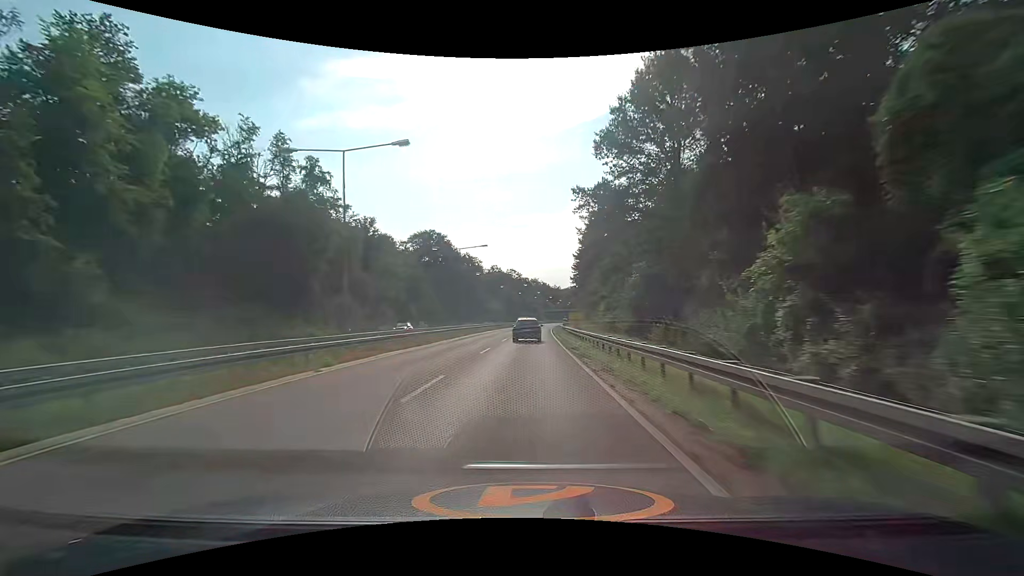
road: trunk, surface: asphalt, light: Day
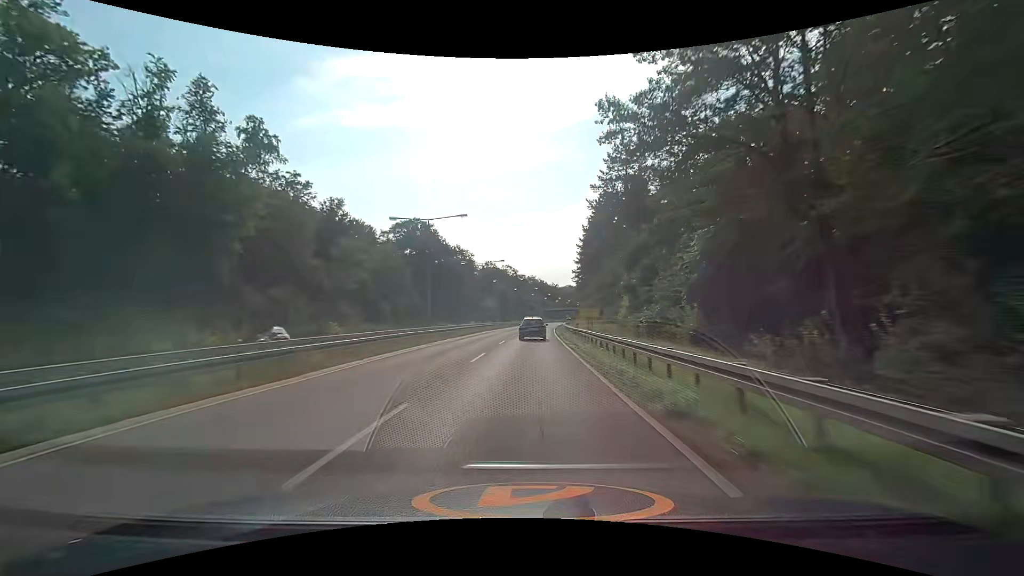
(+0.1, +15.9) m; +1°
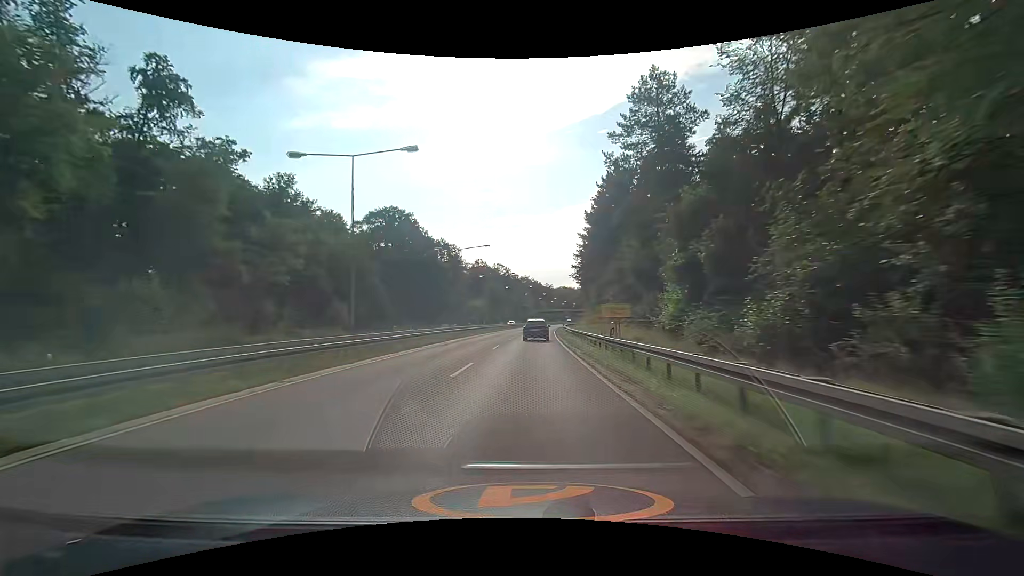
(0.0, +15.9) m; 0°
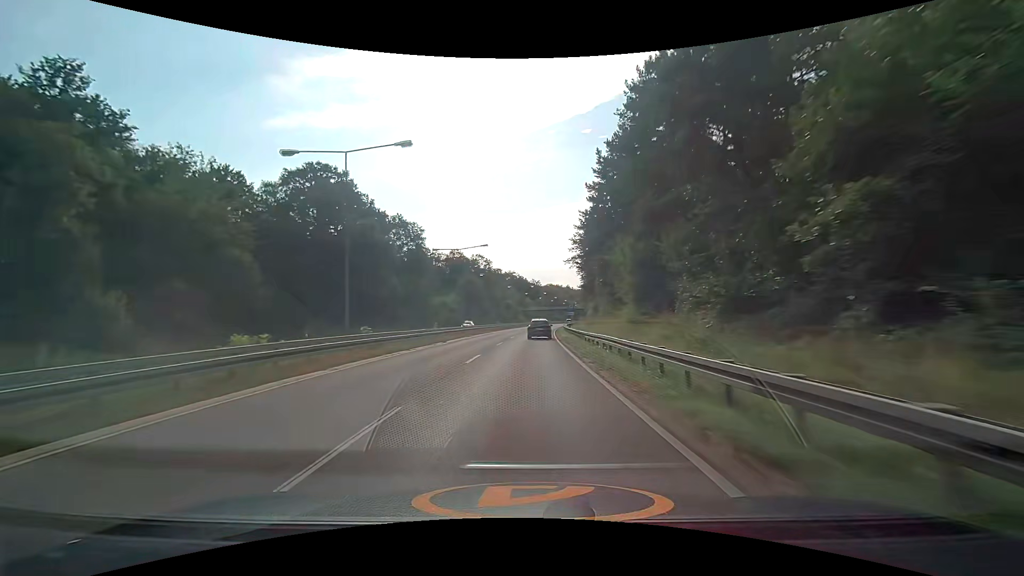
(+0.6, +31.8) m; +2°
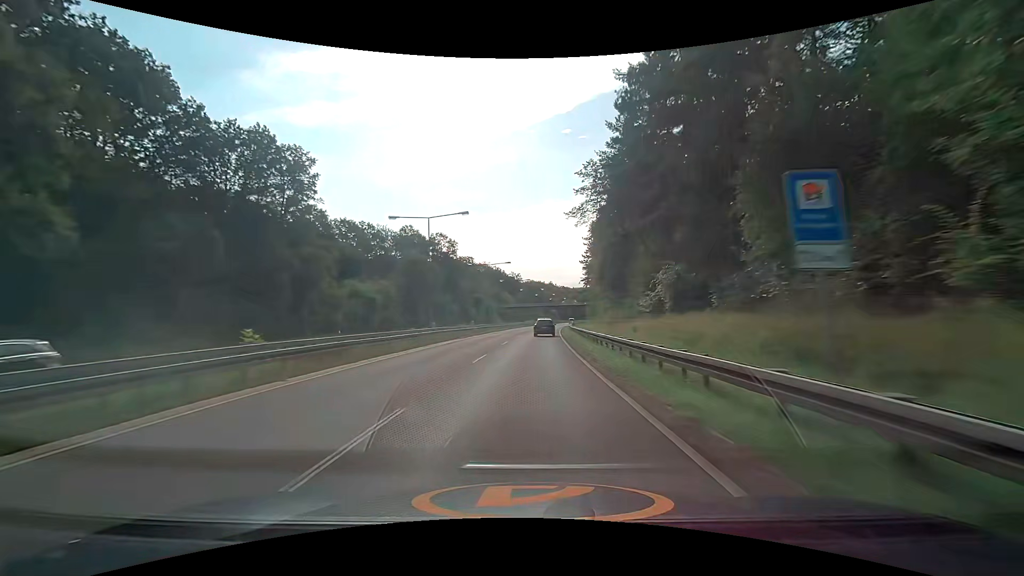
(+0.7, +47.6) m; +2°
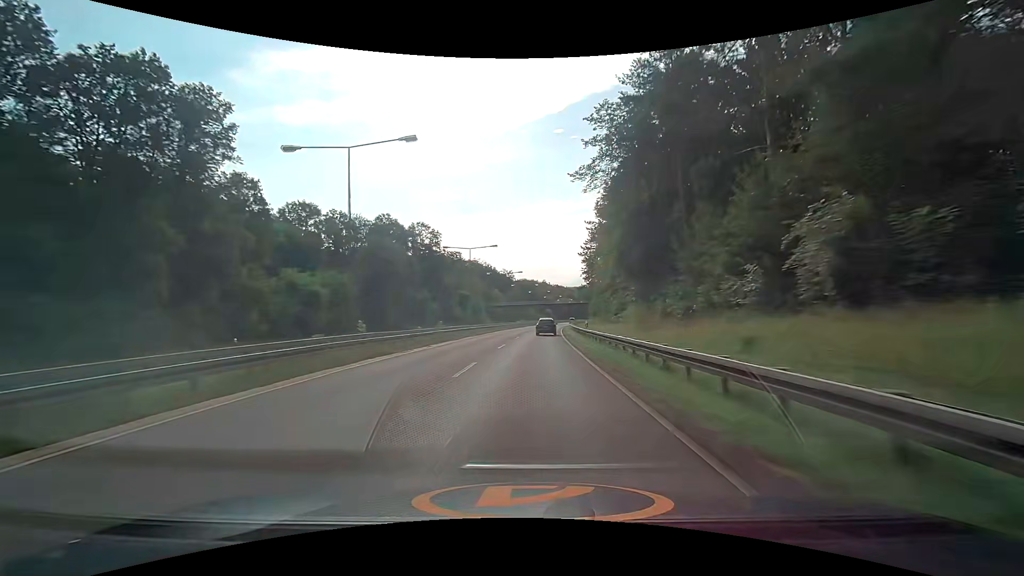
(+0.1, +15.8) m; +1°
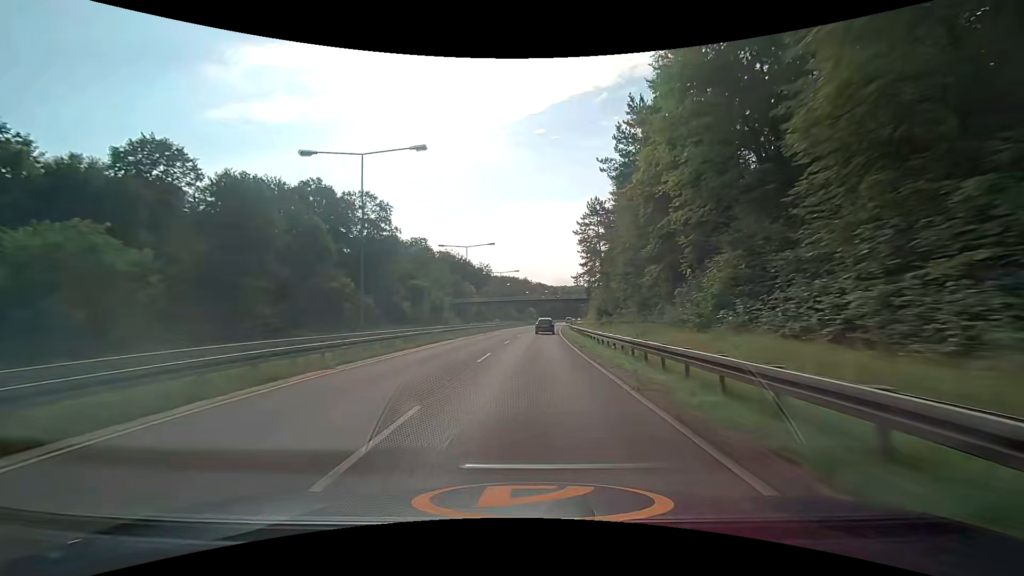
(+0.5, +31.7) m; +2°
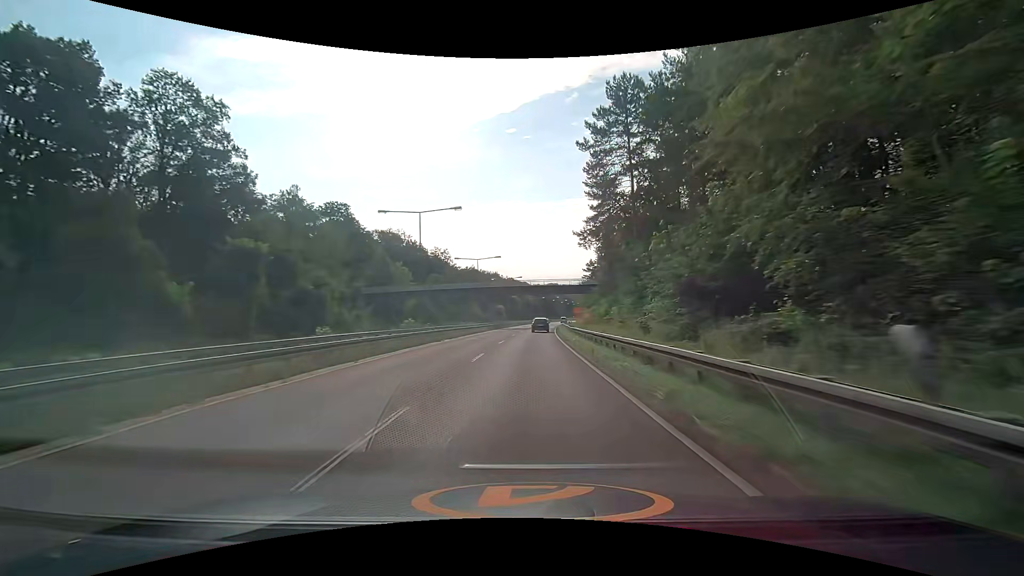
(+1.5, +47.4) m; +3°
(0, +10) (0, +20) (+1, +30) (+1, +40) (+1, +50) (+2, +60) (+2, +70) (+3, +80) (+4, +90) (+5, +100) m
